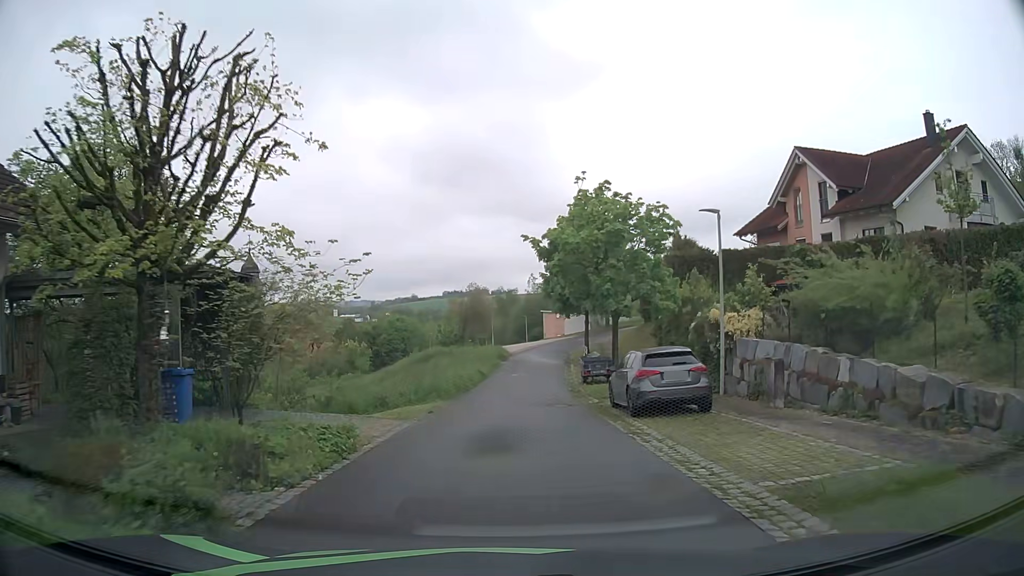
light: Day
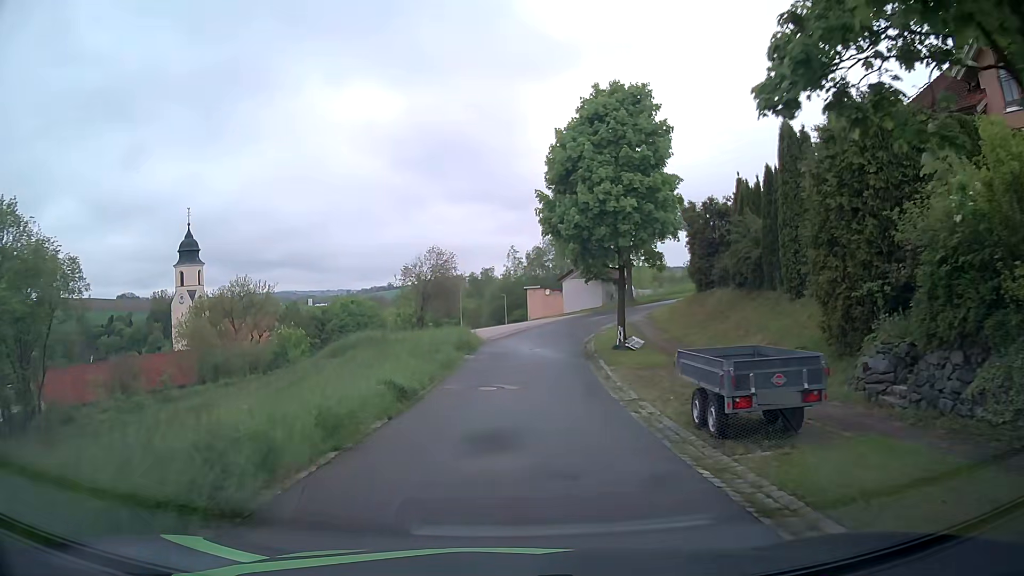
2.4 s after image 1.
(+0.2, +20.2) m; +2°
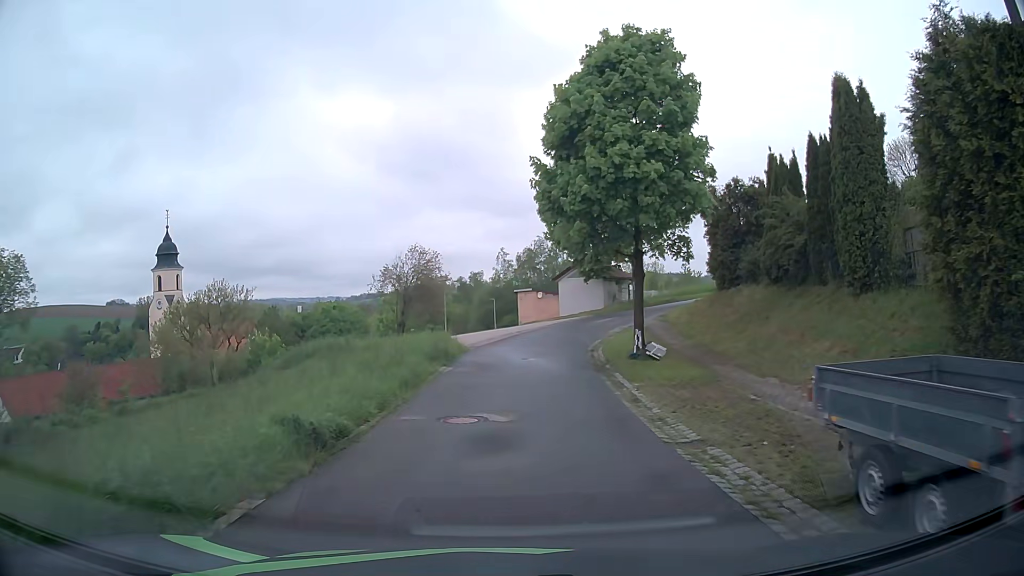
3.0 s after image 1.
(0.0, +5.1) m; 0°
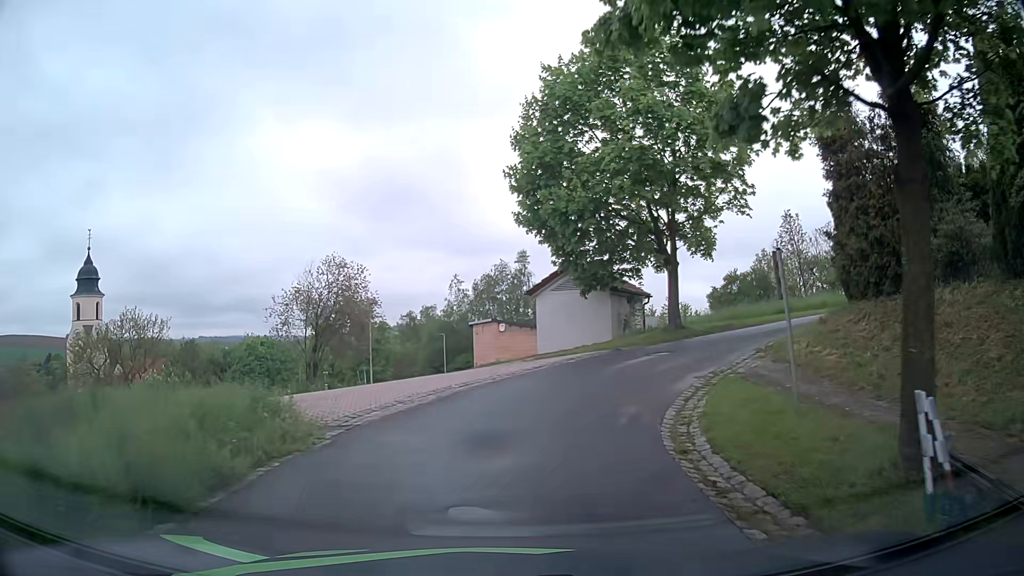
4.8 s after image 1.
(+0.6, +15.0) m; +4°
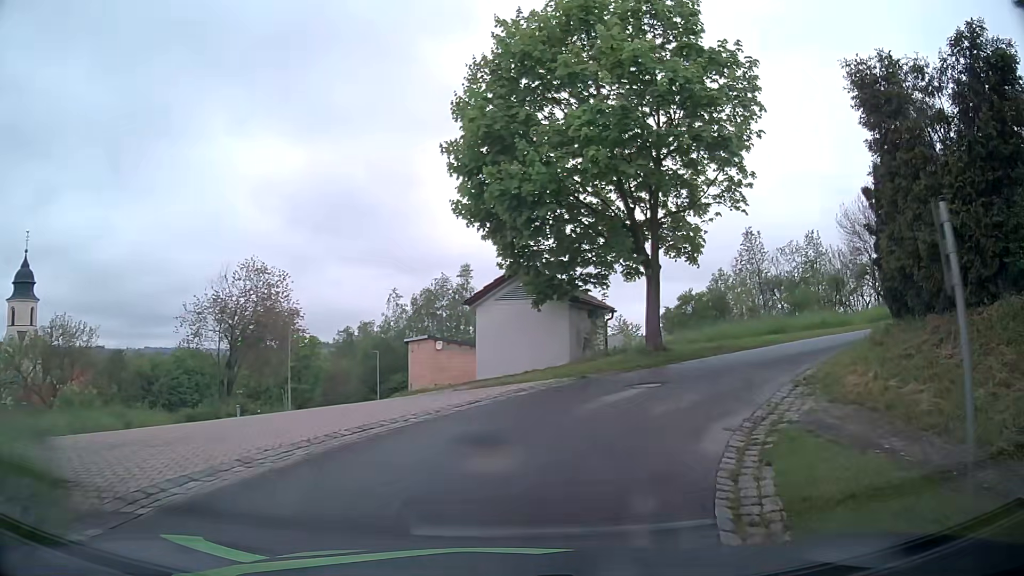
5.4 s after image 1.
(+0.1, +4.5) m; +5°
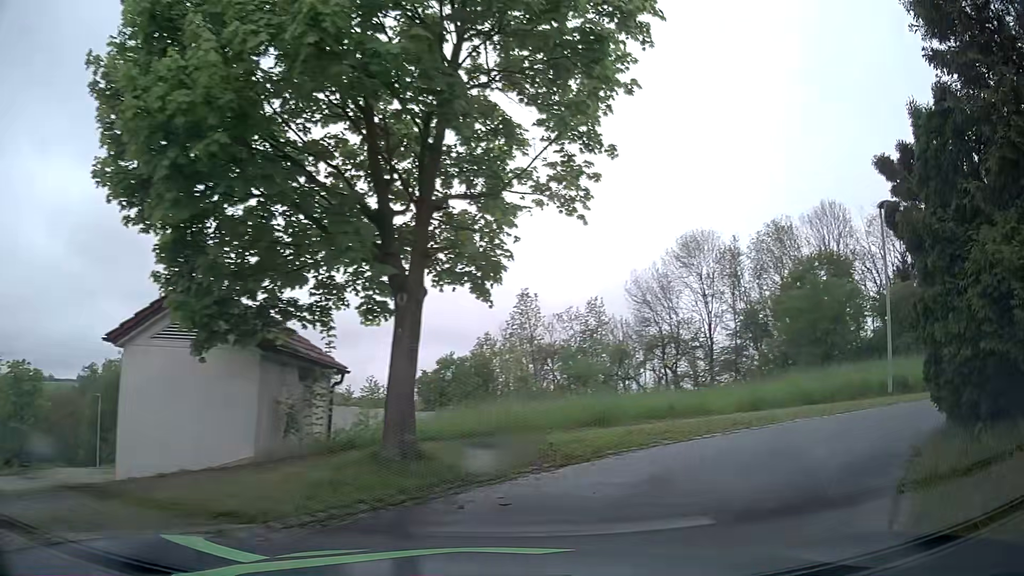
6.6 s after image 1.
(+1.1, +7.7) m; +19°
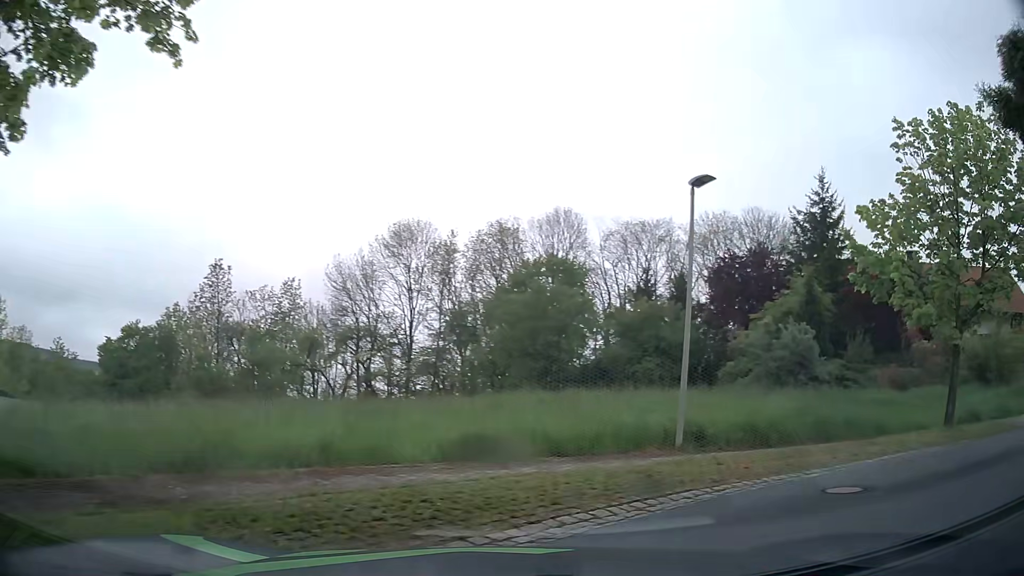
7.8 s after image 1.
(+1.2, +5.9) m; +23°
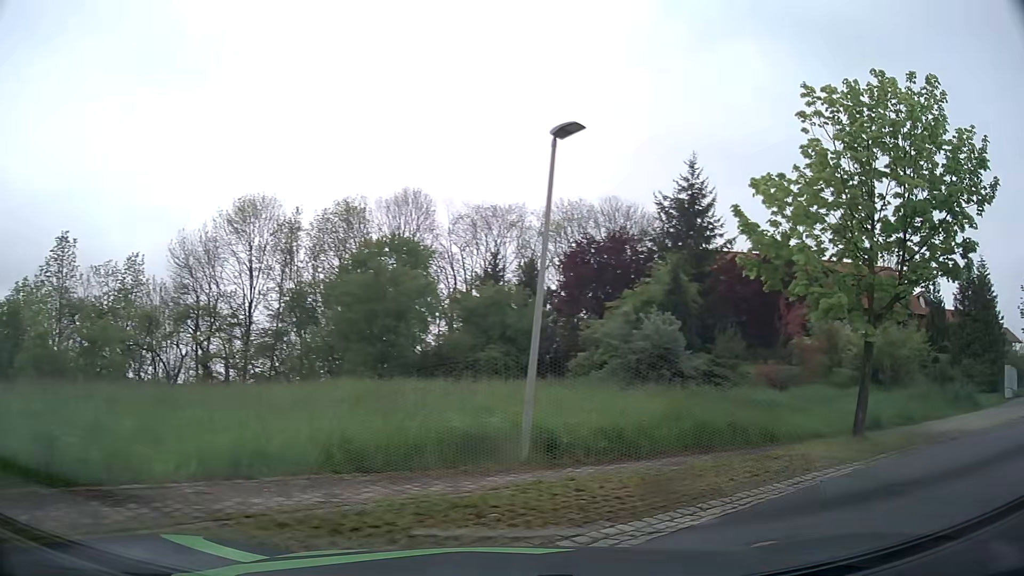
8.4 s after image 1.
(+0.4, +2.6) m; +13°
